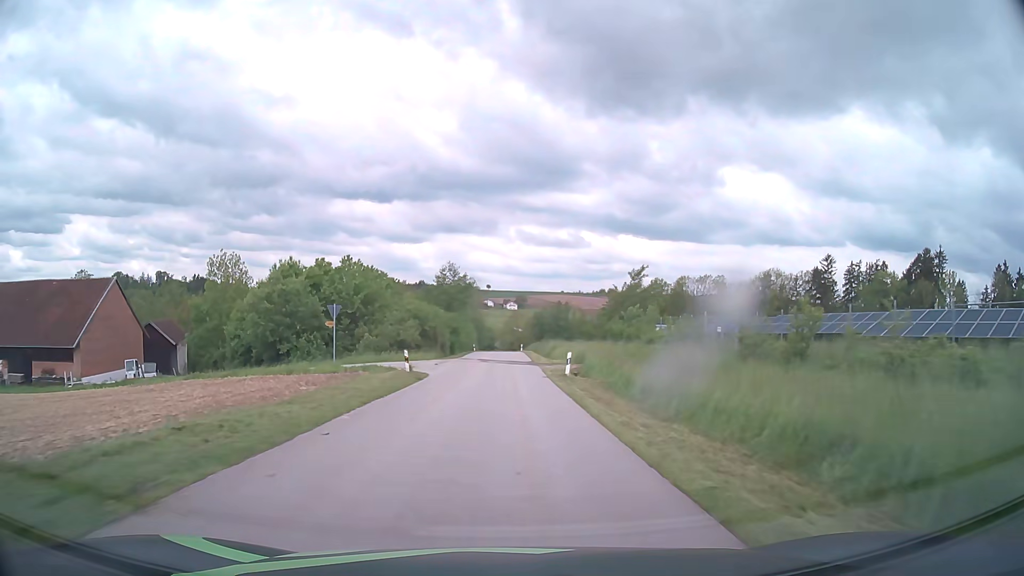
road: unclassified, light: Day
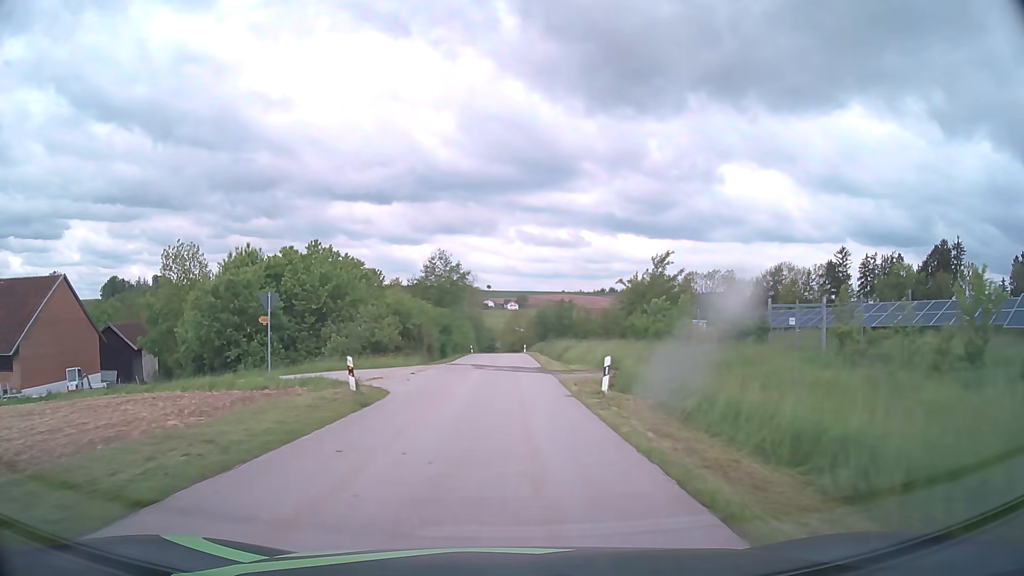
(0.0, +9.4) m; 0°
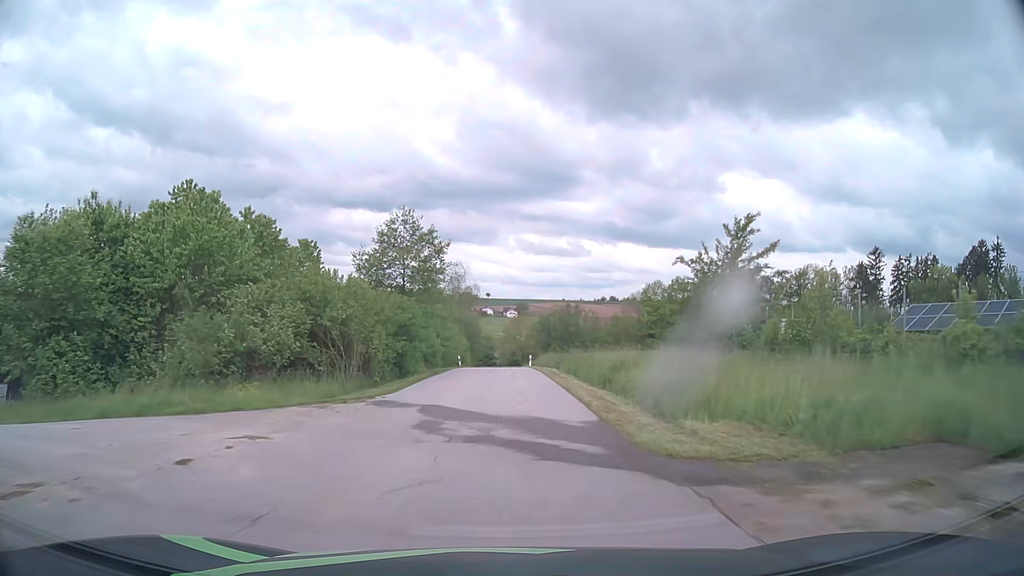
(-0.1, +19.1) m; 0°
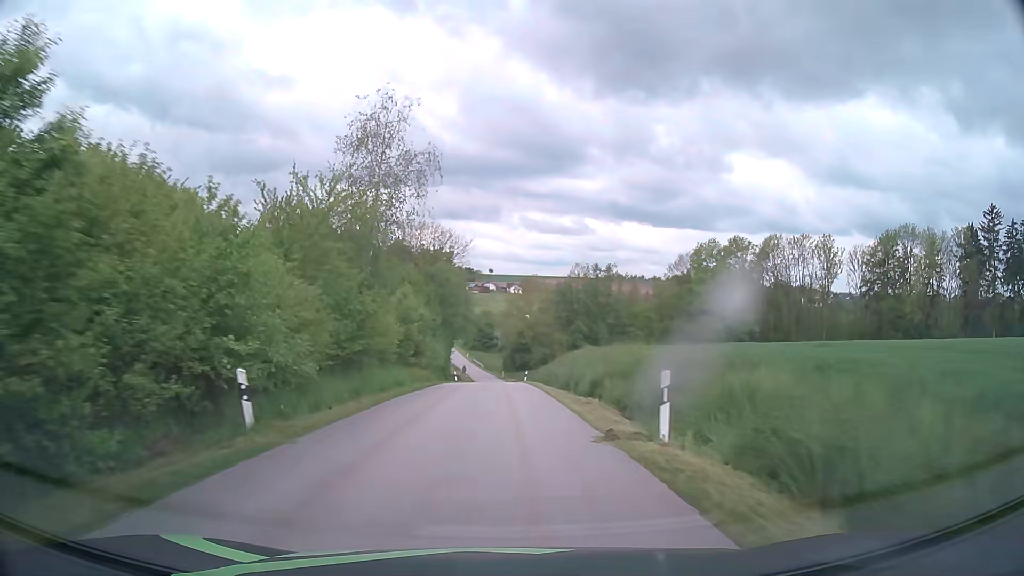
(0.0, +47.8) m; 0°
(0, +10) (0, +20) (0, +30) (0, +40) (0, +50) (0, +60) (-1, +70) (-1, +80) (-2, +90) (-2, +100) m
